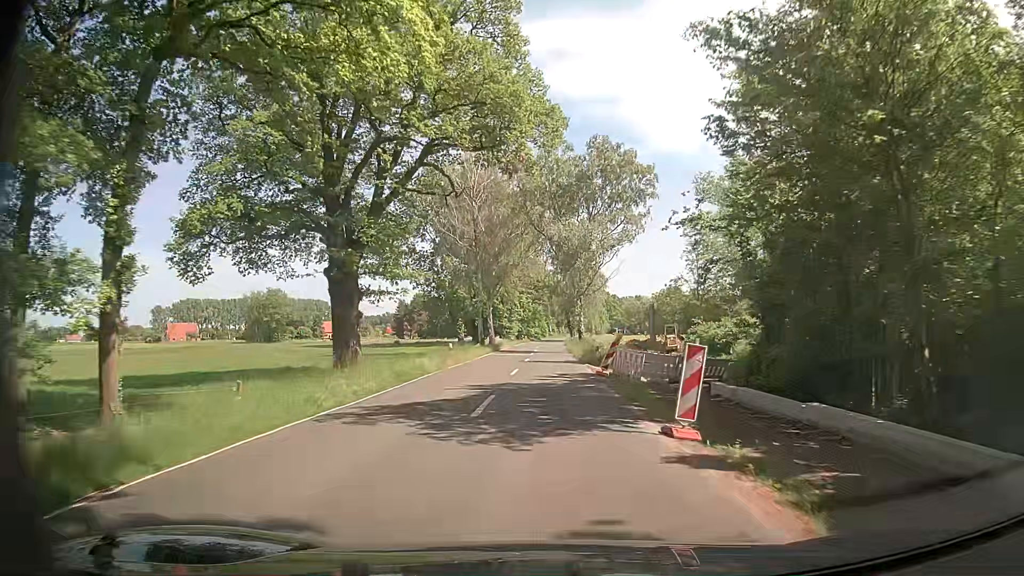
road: secondary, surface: asphalt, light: Day
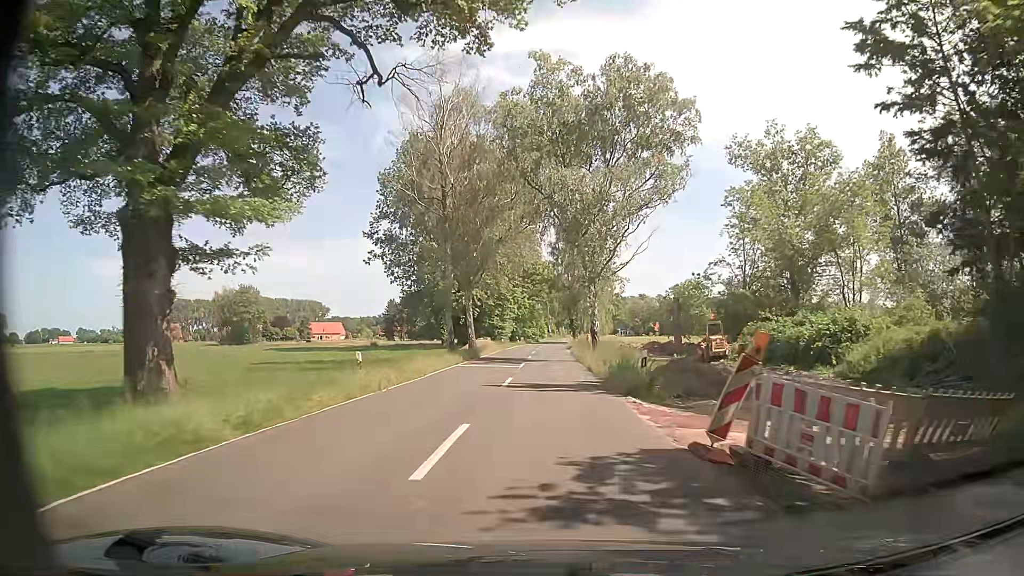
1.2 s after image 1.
(0.0, +16.6) m; 0°
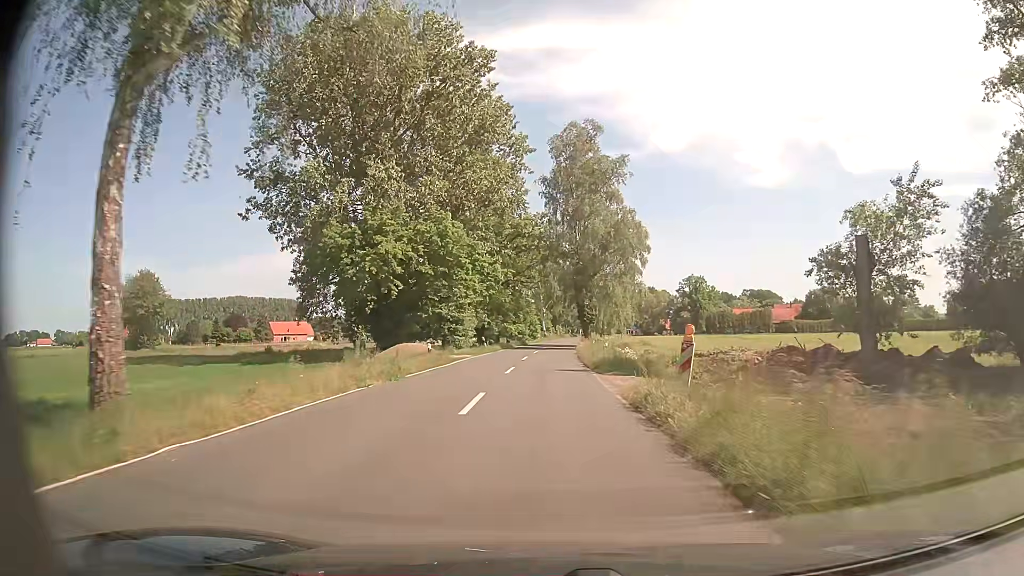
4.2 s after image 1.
(-0.1, +41.8) m; 0°
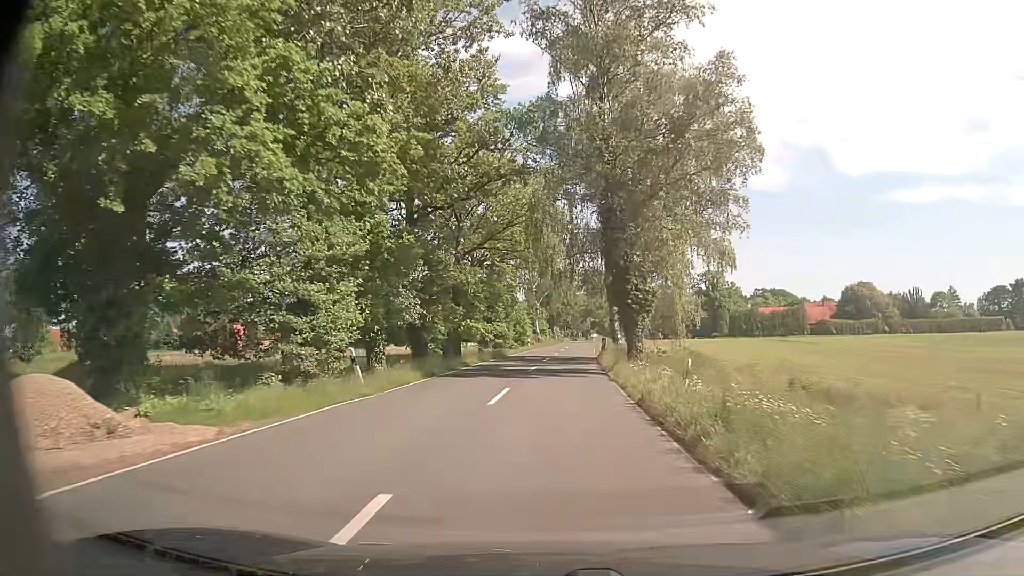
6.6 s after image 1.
(+0.1, +32.8) m; +1°
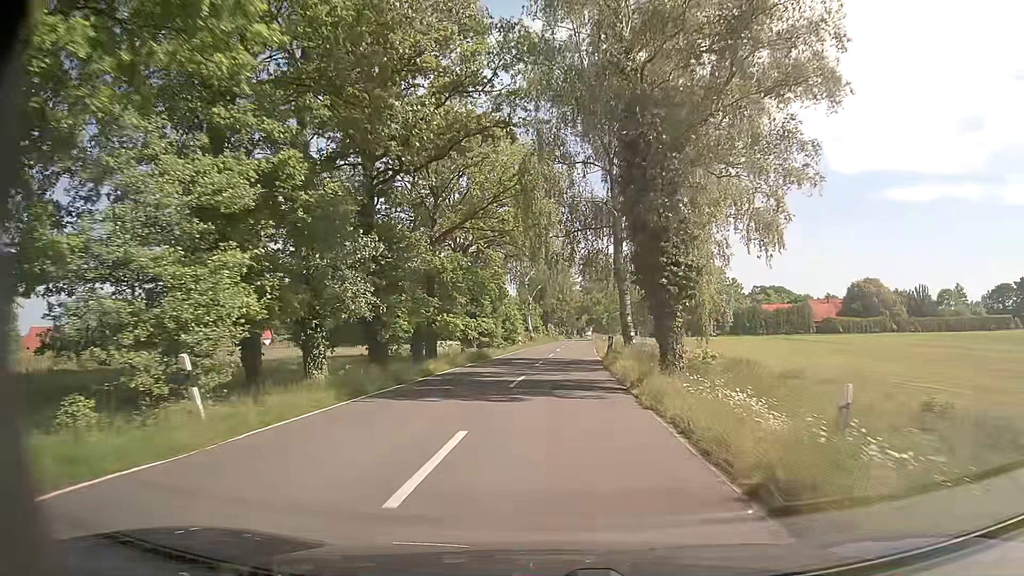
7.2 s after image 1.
(0.0, +8.1) m; 0°
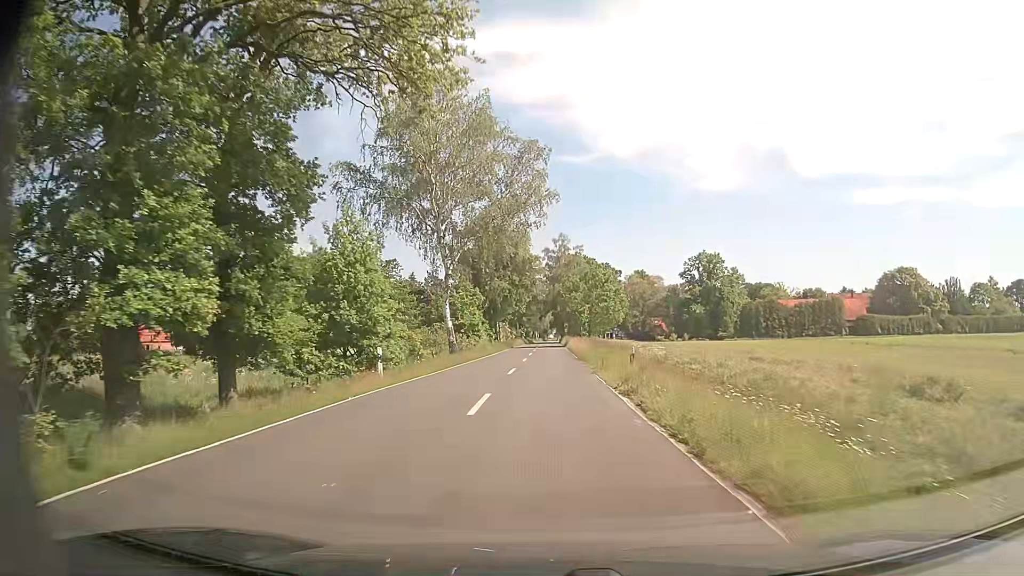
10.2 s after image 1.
(+1.8, +40.4) m; +4°
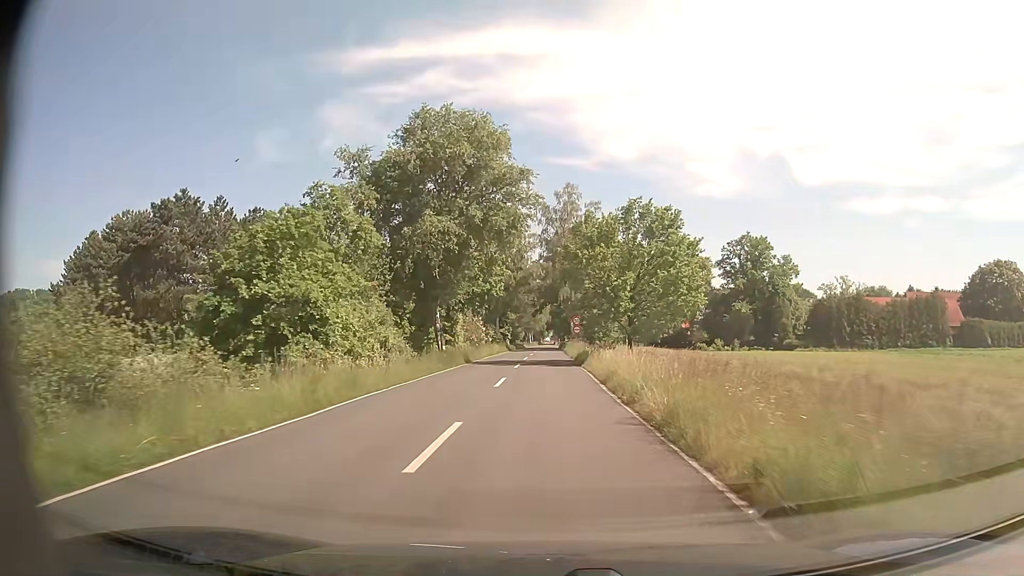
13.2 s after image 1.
(+0.3, +39.5) m; +1°
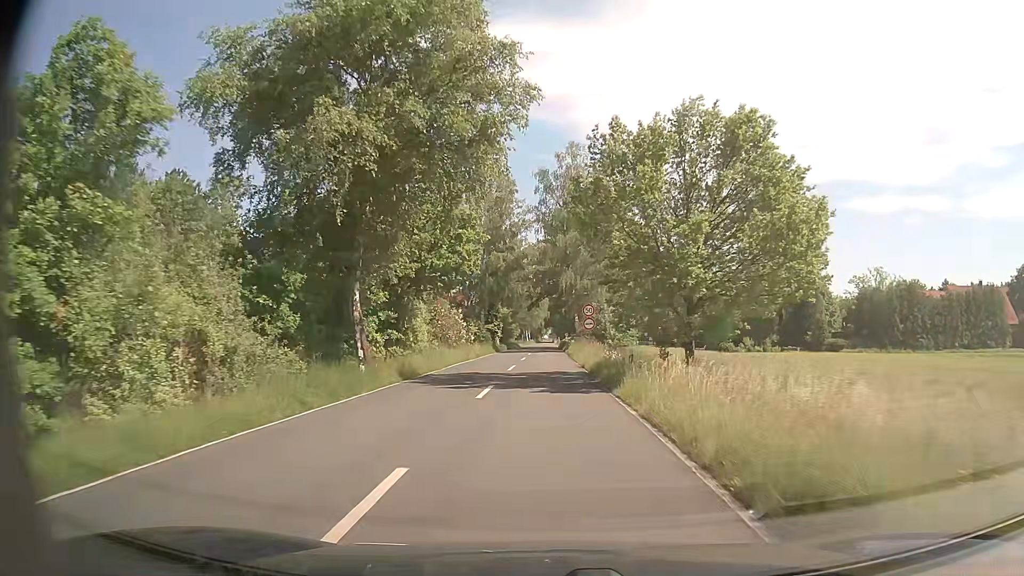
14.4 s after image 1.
(0.0, +15.5) m; 0°
(0, +10) (0, +20) (0, +30) (0, +40) (0, +50) (0, +60) (0, +70) (0, +80) (0, +90) (0, +100) m
